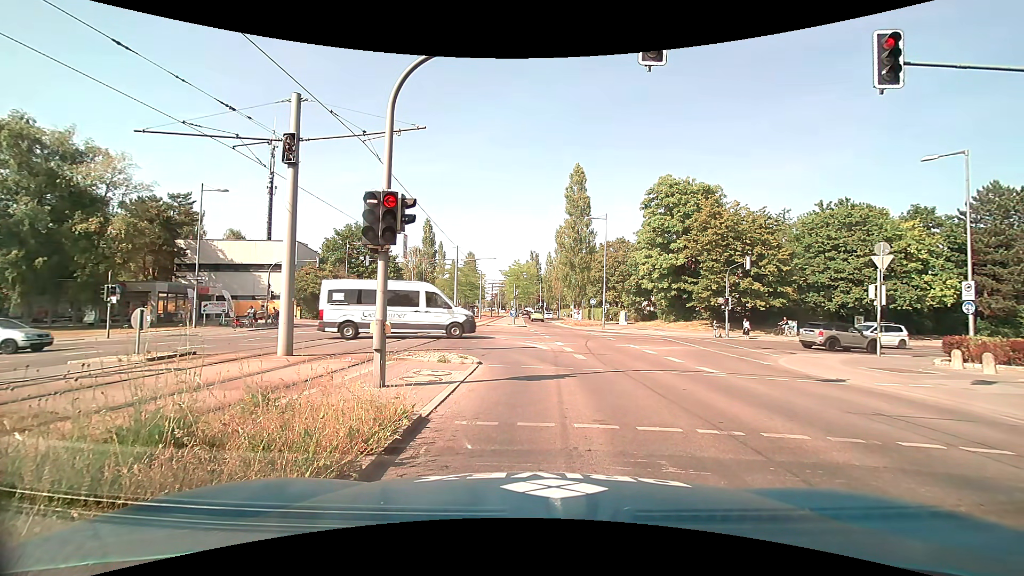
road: secondary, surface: asphalt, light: Day
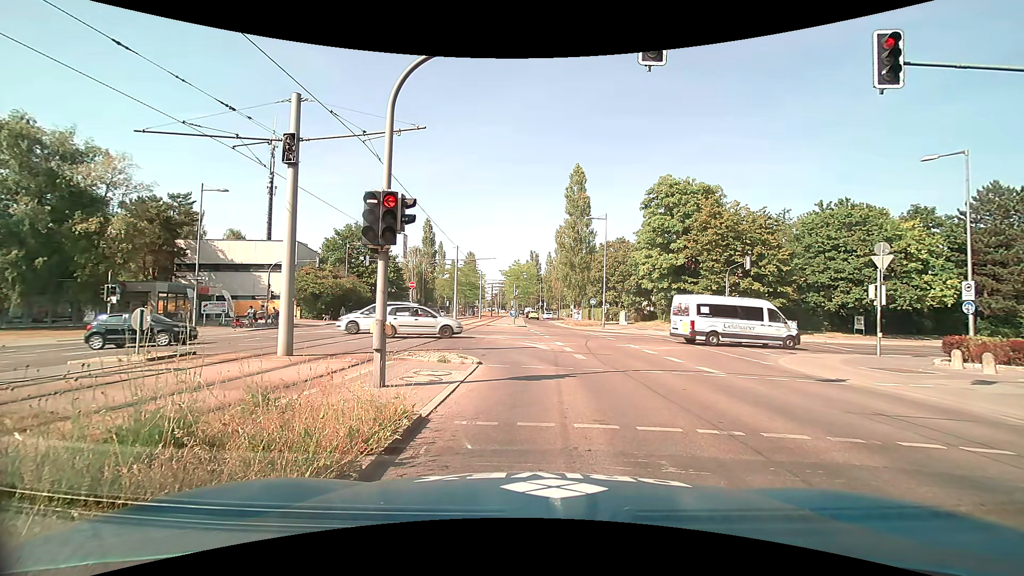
(0.0, 0.0) m; 0°
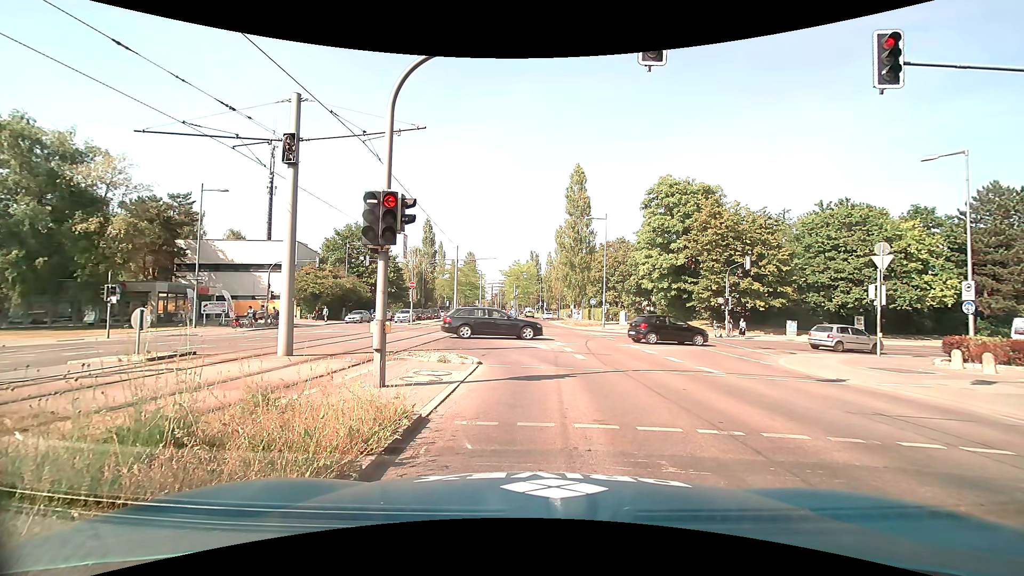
(0.0, 0.0) m; 0°
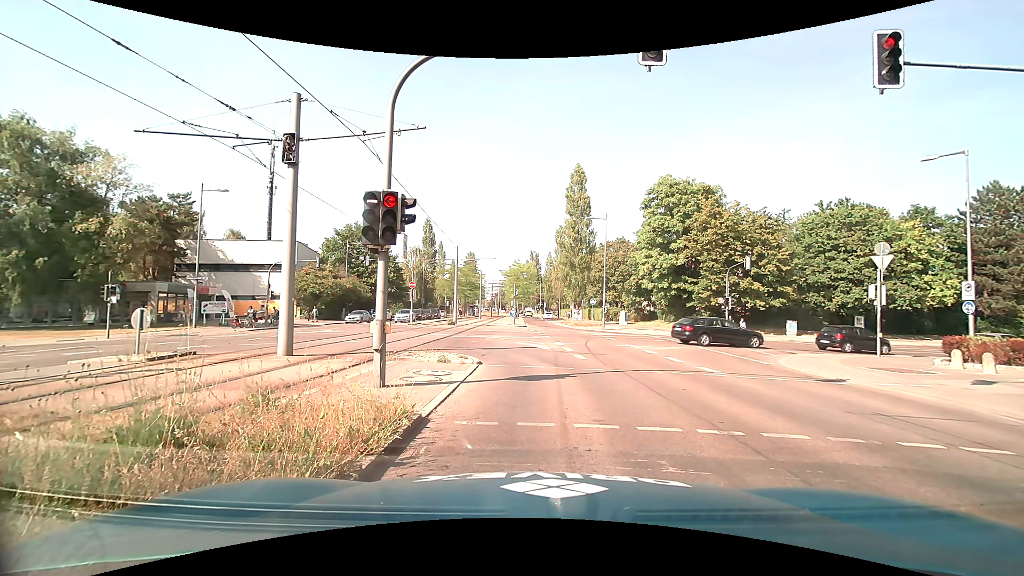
(0.0, 0.0) m; 0°
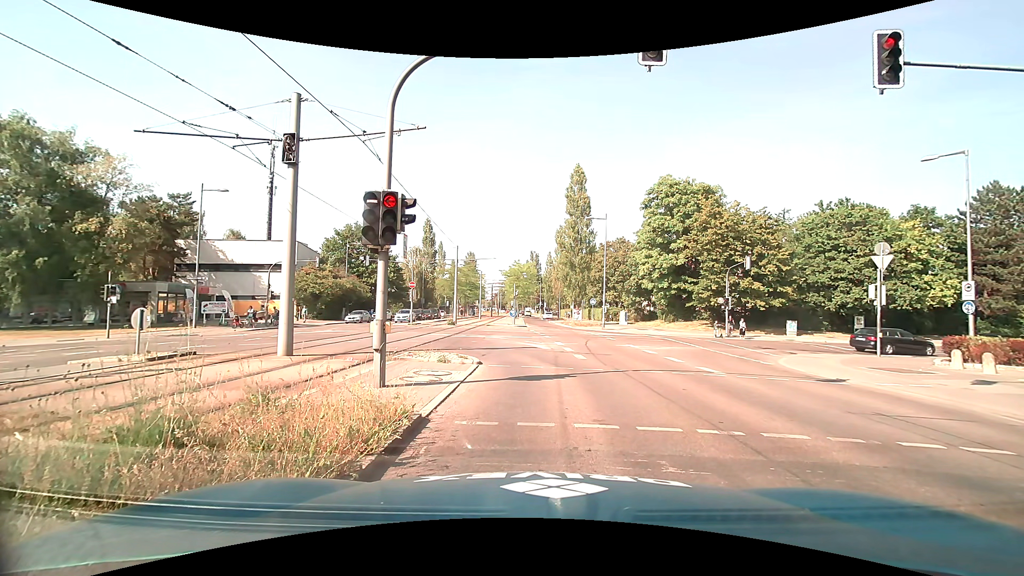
(0.0, 0.0) m; 0°
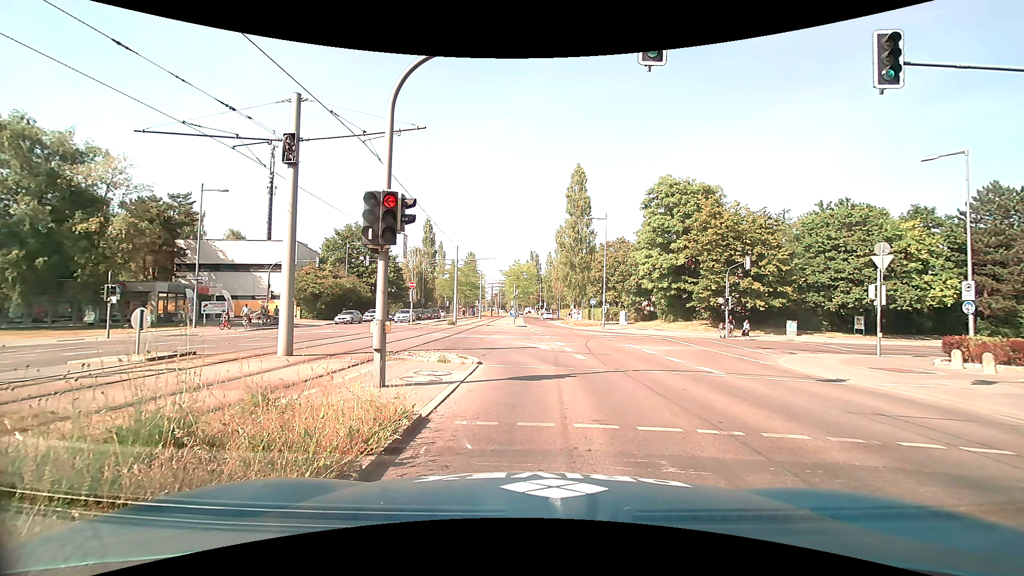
(0.0, 0.0) m; 0°
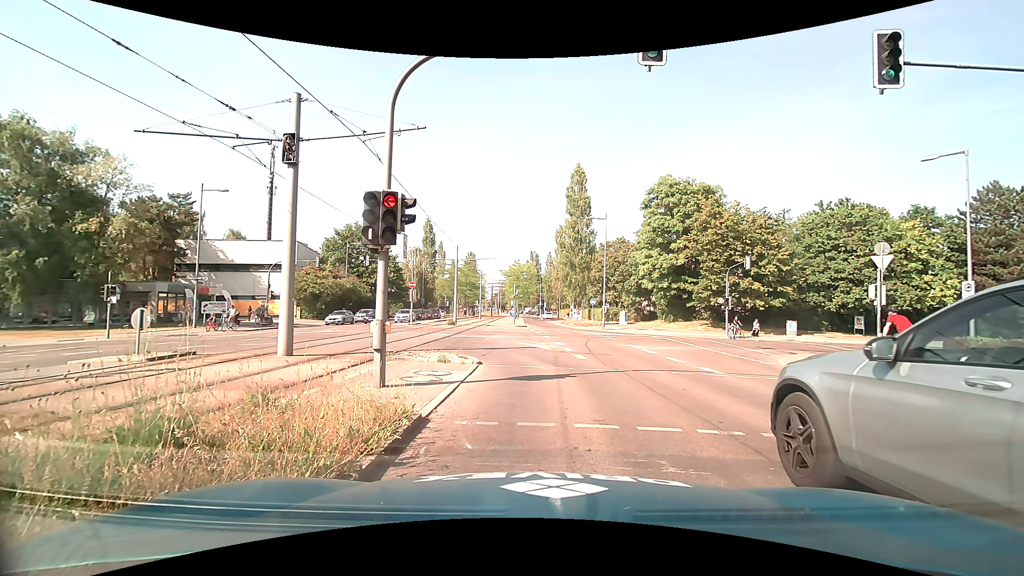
(0.0, 0.0) m; 0°
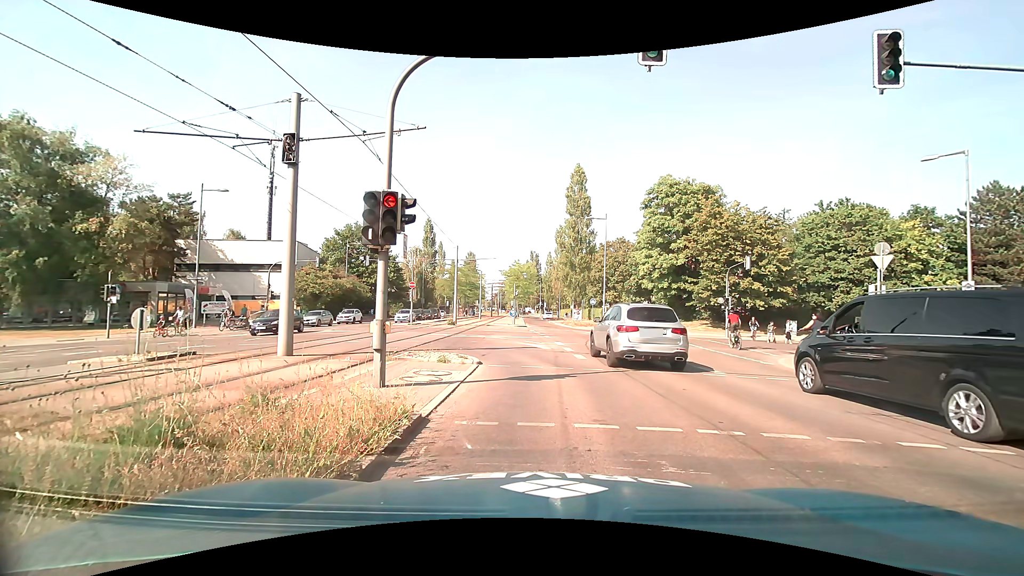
(0.0, 0.0) m; 0°
